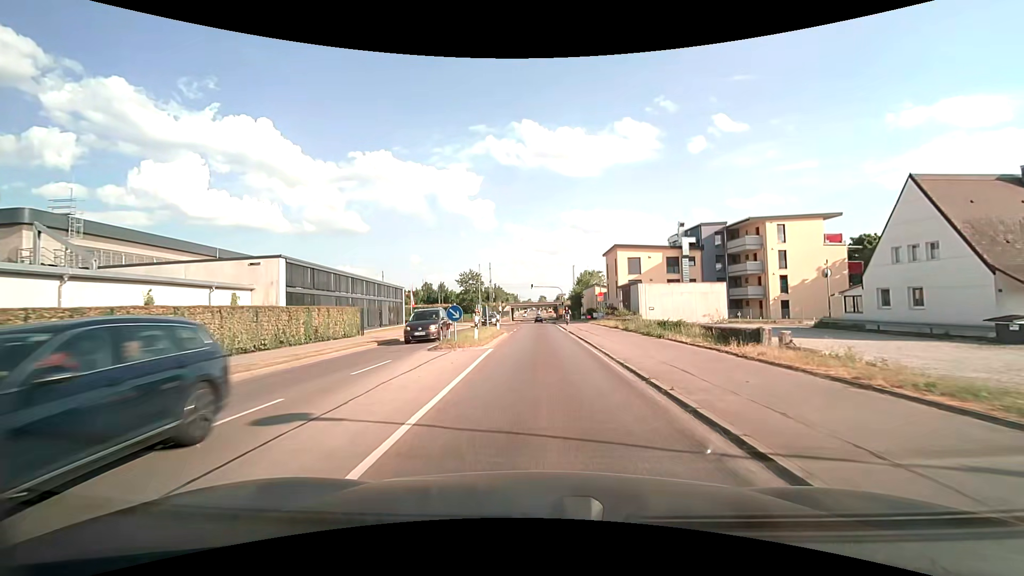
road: secondary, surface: asphalt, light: Day
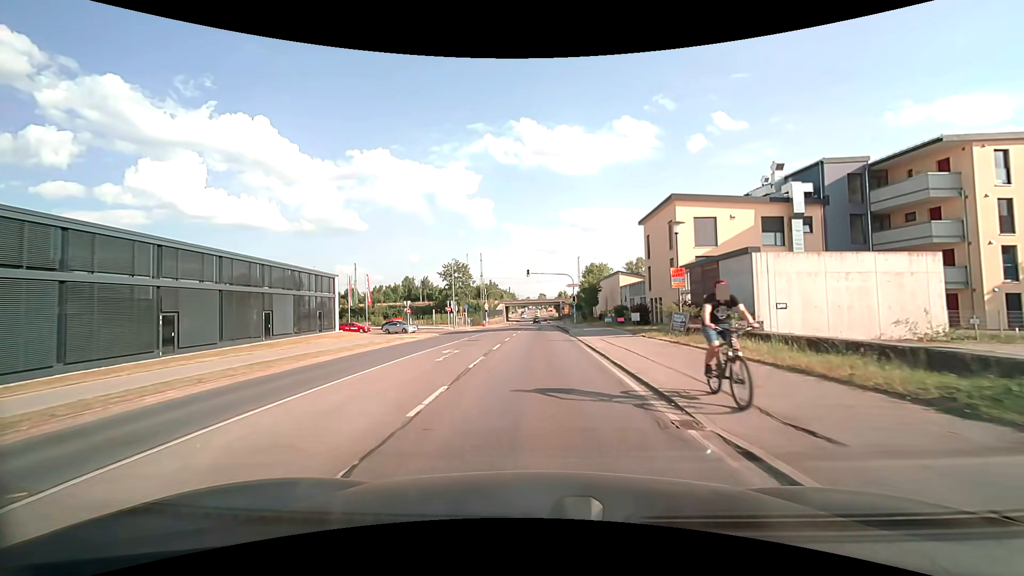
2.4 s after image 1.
(0.0, +27.8) m; 0°
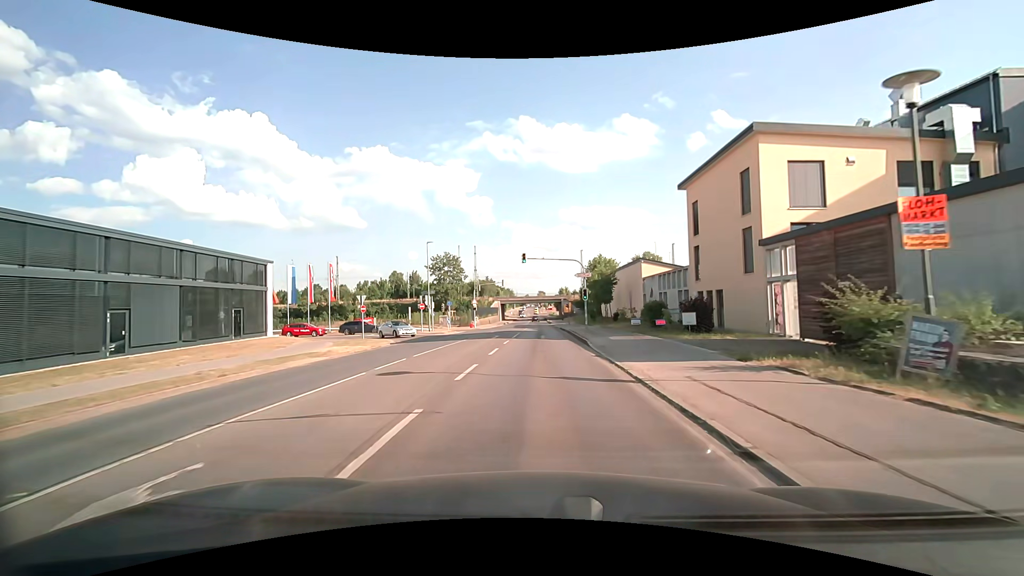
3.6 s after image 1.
(0.0, +14.0) m; 0°
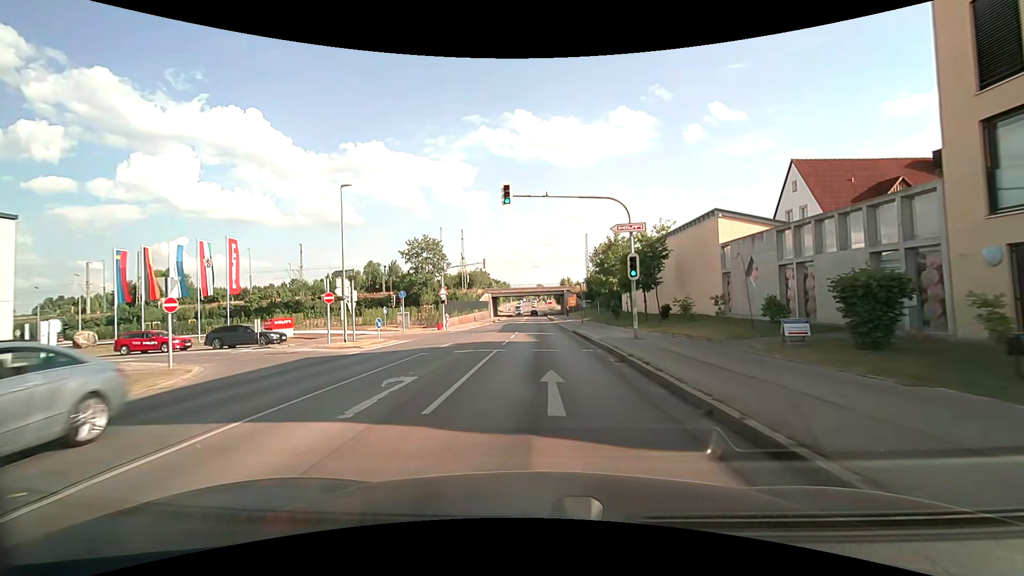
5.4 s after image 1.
(0.0, +21.5) m; 0°
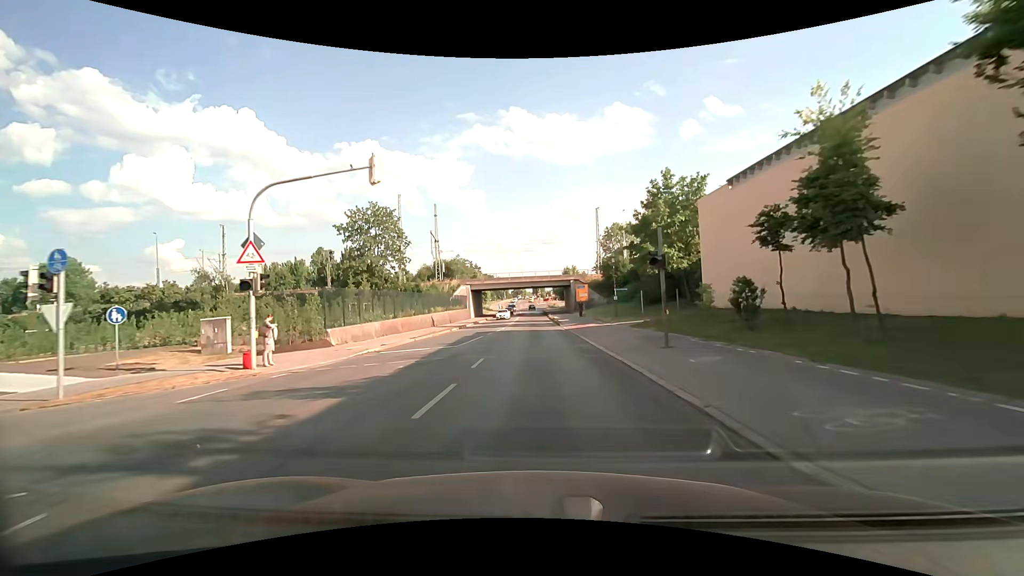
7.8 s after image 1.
(+0.2, +30.5) m; 0°
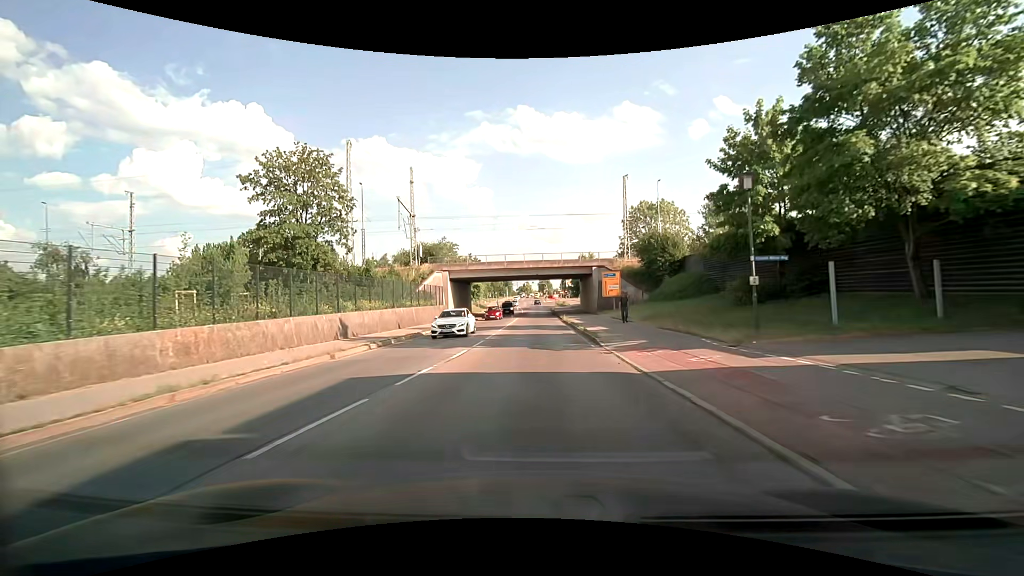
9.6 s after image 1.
(-0.2, +24.2) m; 0°
